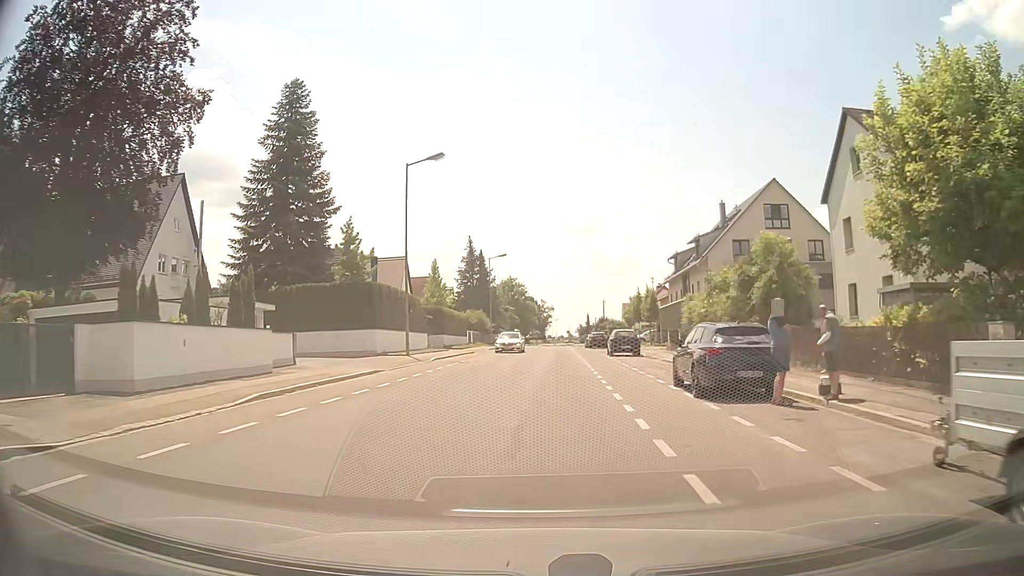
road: tertiary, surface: asphalt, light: Day
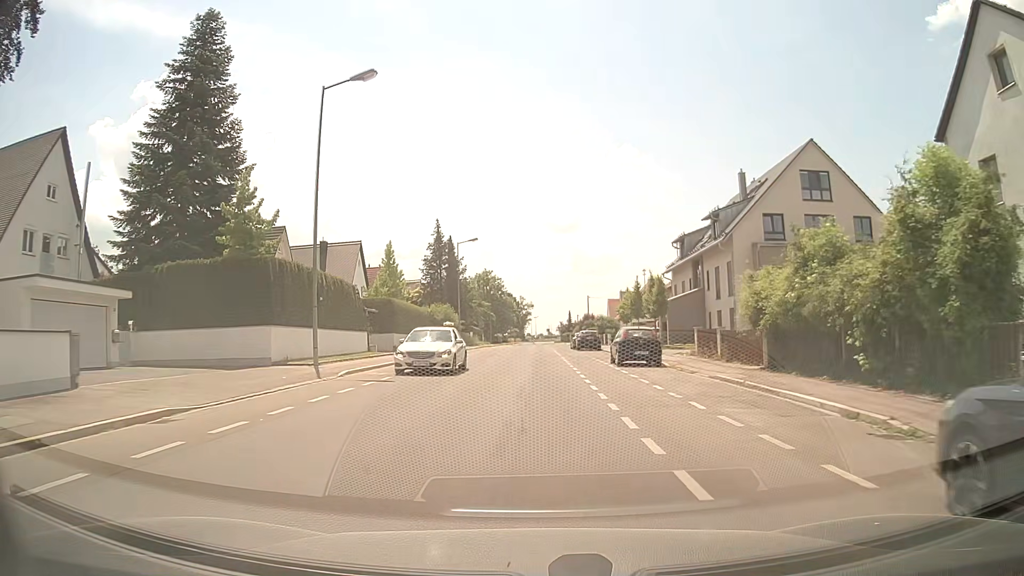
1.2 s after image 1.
(+0.2, +12.0) m; +2°
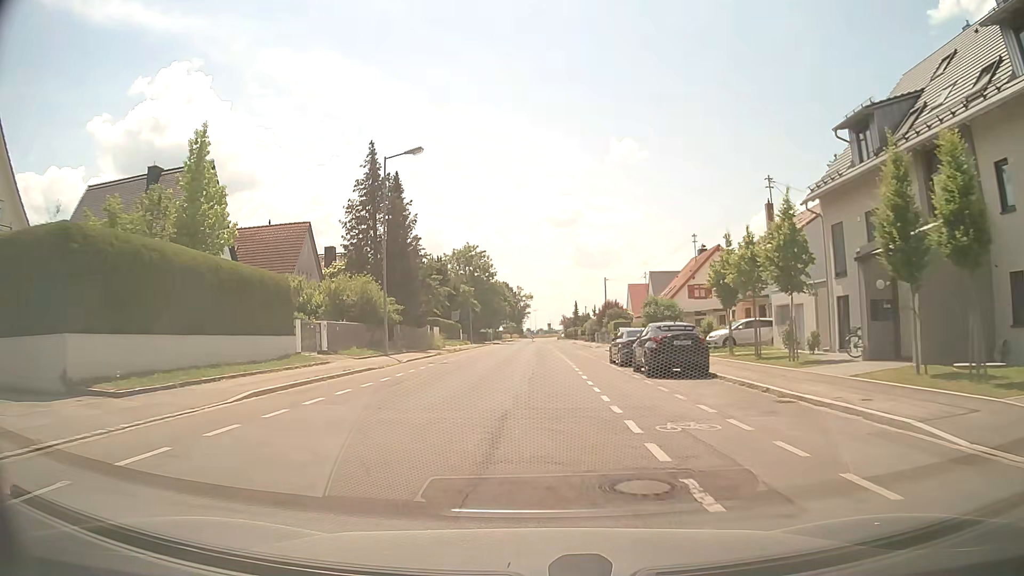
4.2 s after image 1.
(-0.1, +32.8) m; 0°
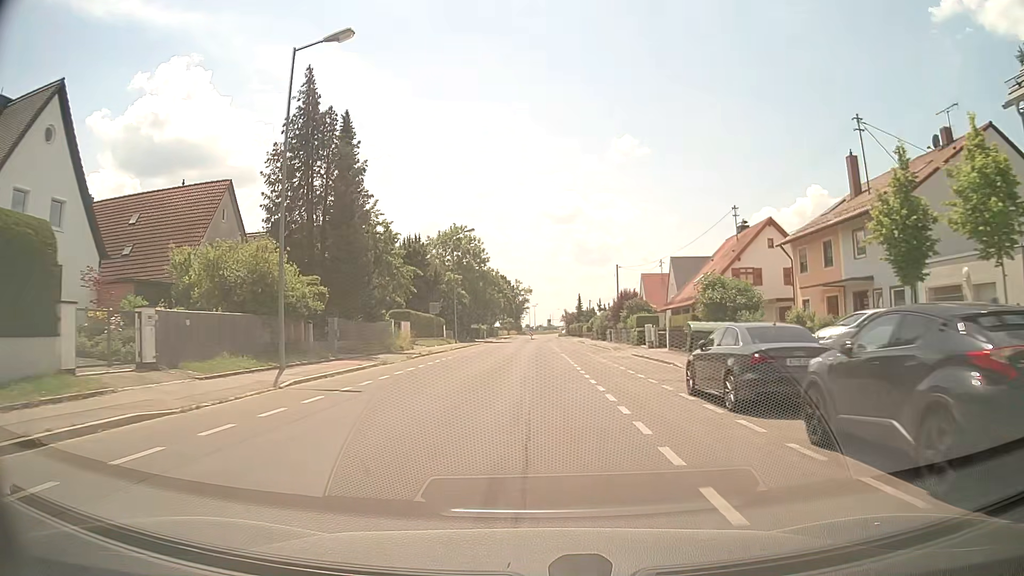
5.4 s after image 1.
(-0.1, +14.5) m; -1°
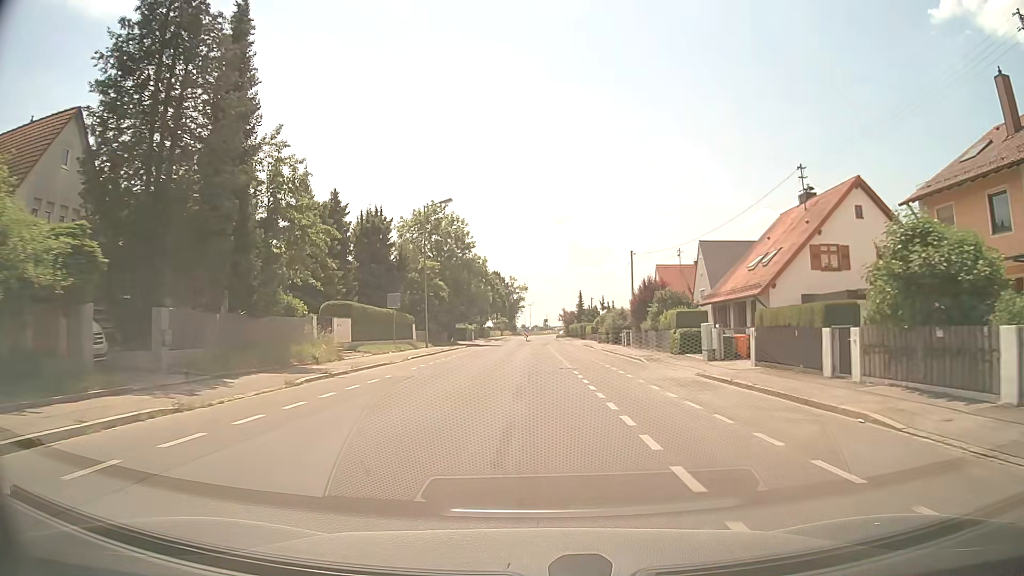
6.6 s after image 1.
(+0.1, +14.9) m; 0°
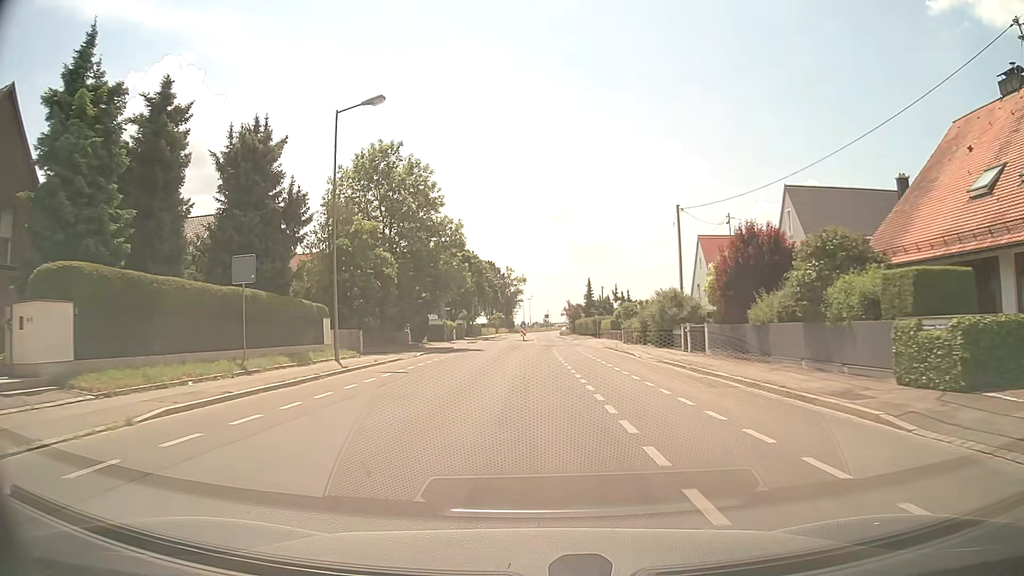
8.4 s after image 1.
(+0.2, +22.0) m; 0°
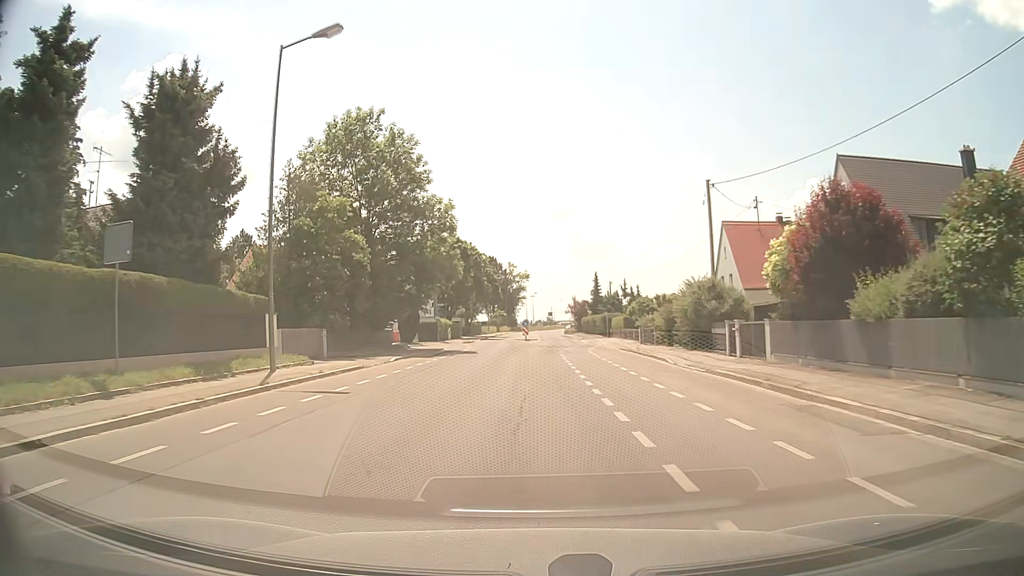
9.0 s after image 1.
(0.0, +7.0) m; 0°
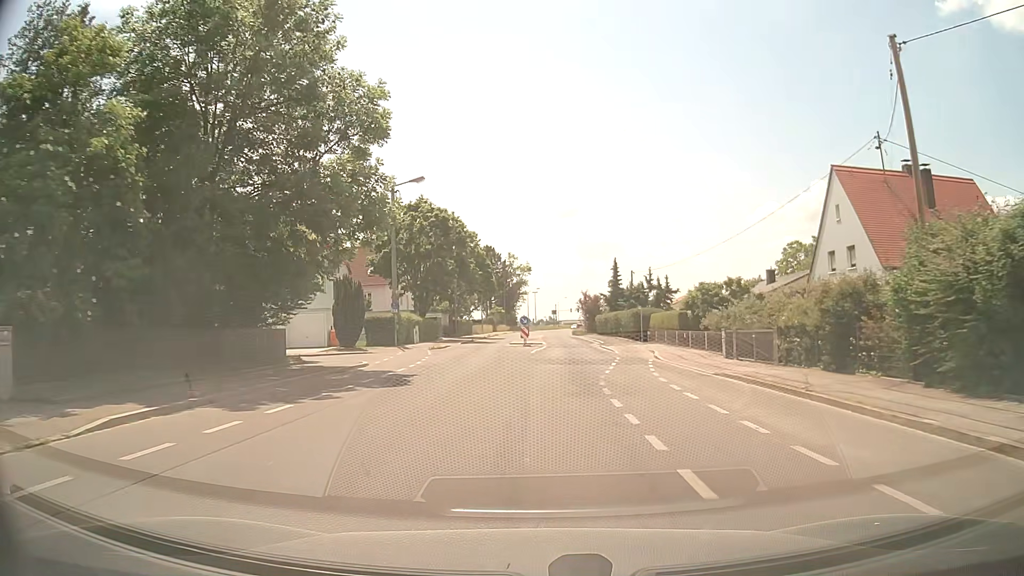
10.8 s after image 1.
(-0.2, +20.2) m; -1°
(0, +10) (+1, +20) (+1, +30) (+2, +40) (+3, +50) (+3, +60) (+3, +70) (+3, +80) (+3, +90) (+3, +100) m
